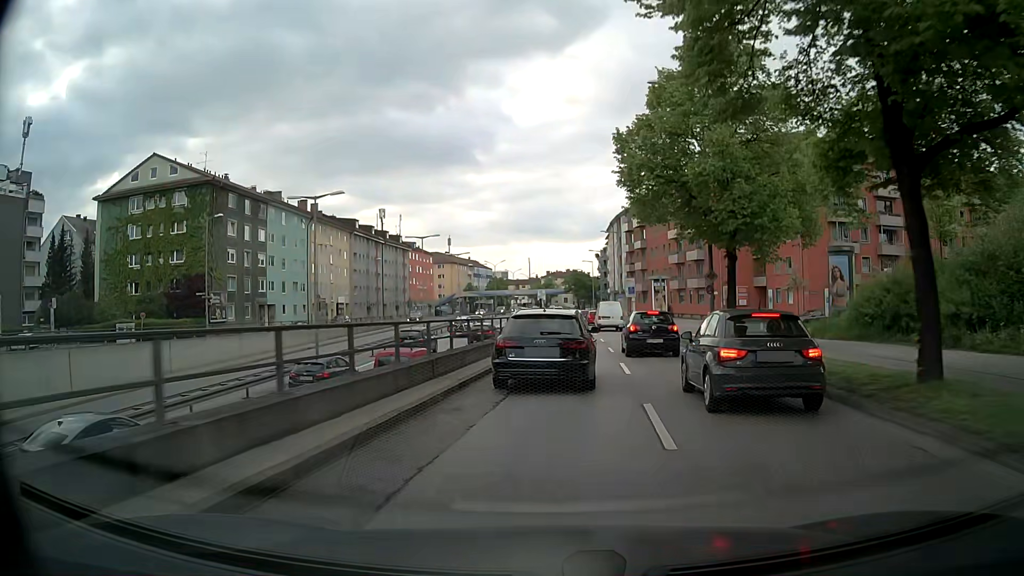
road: primary_link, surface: asphalt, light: Day
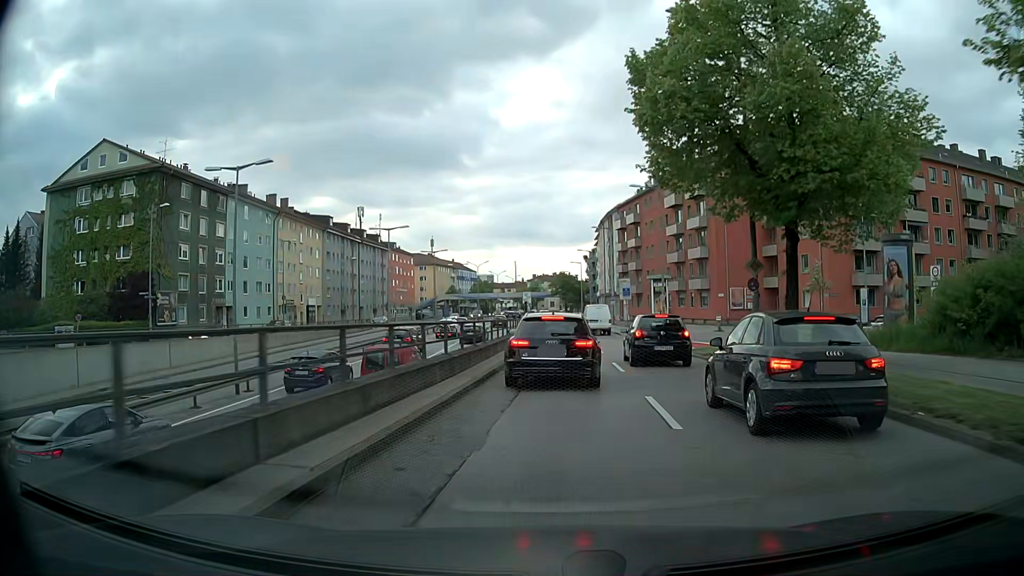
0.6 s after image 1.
(0.0, +7.4) m; +1°
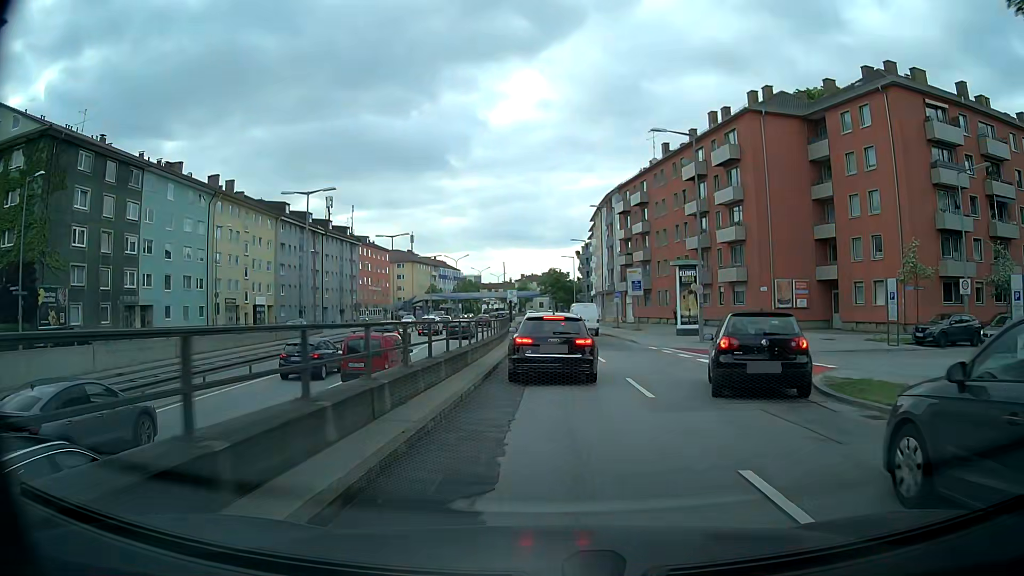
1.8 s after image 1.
(+0.1, +14.9) m; +1°
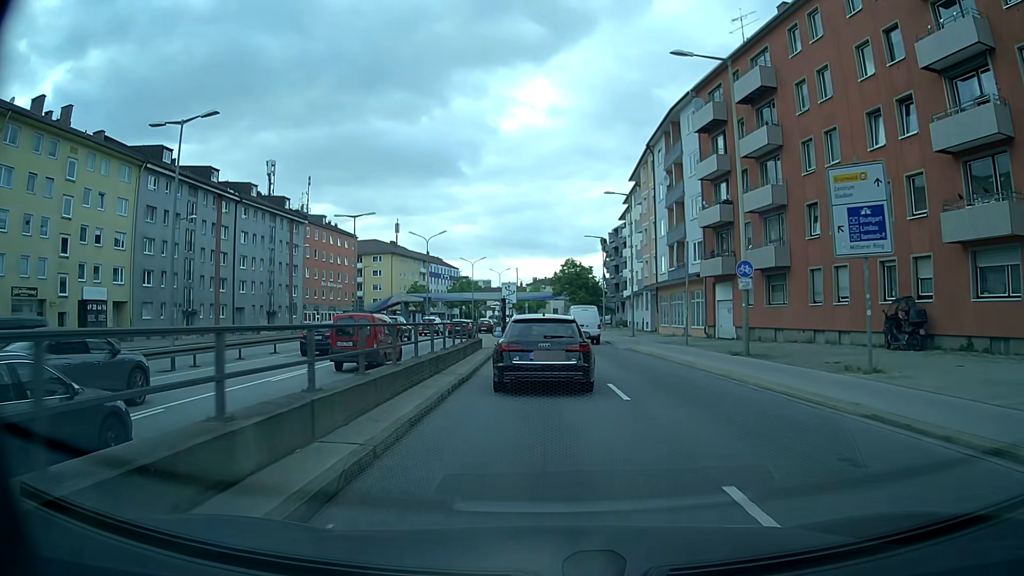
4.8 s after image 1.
(-0.2, +35.9) m; -1°
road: trunk_link
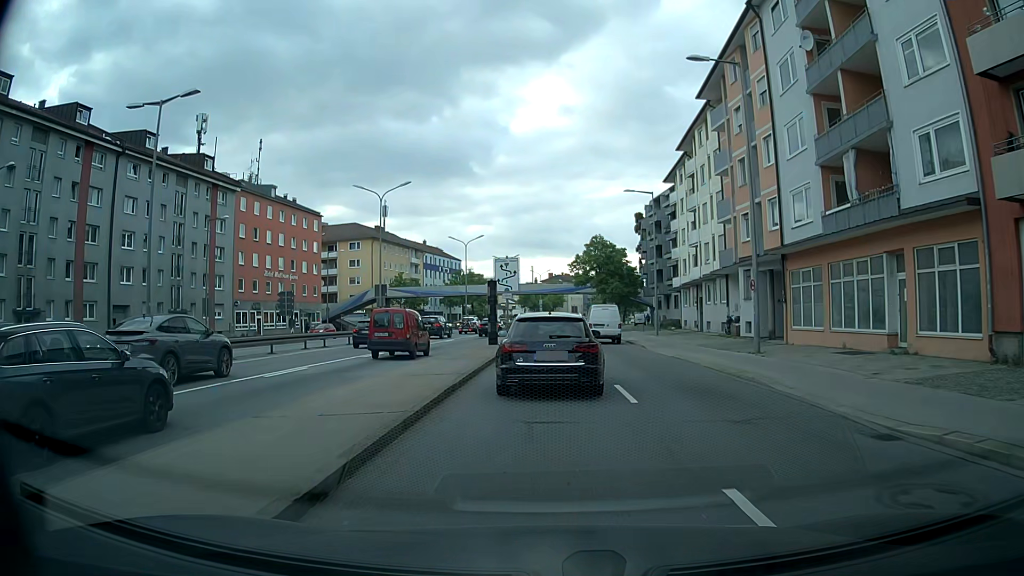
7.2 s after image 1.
(-0.3, +26.1) m; -1°
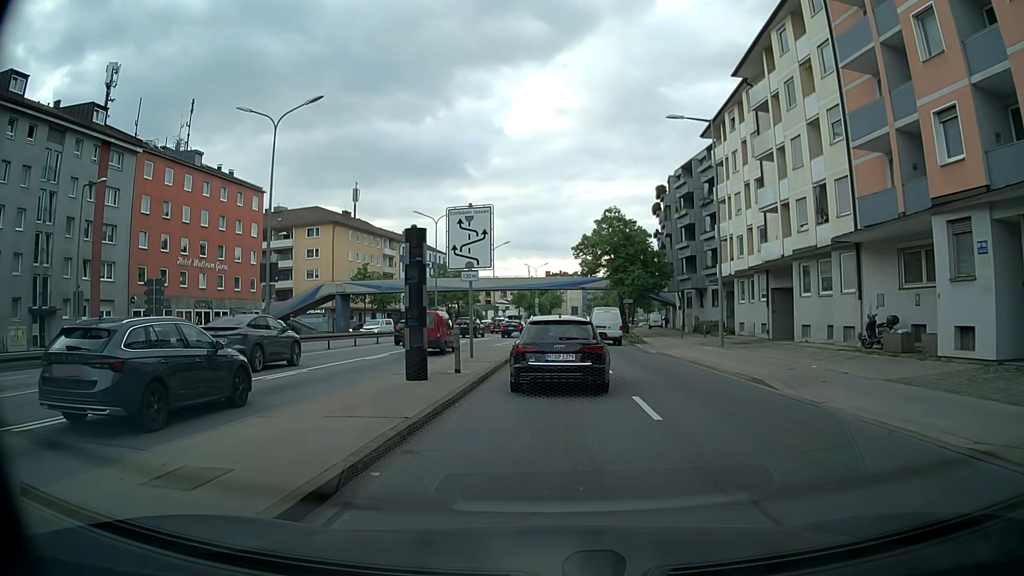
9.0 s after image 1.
(-0.1, +18.8) m; 0°
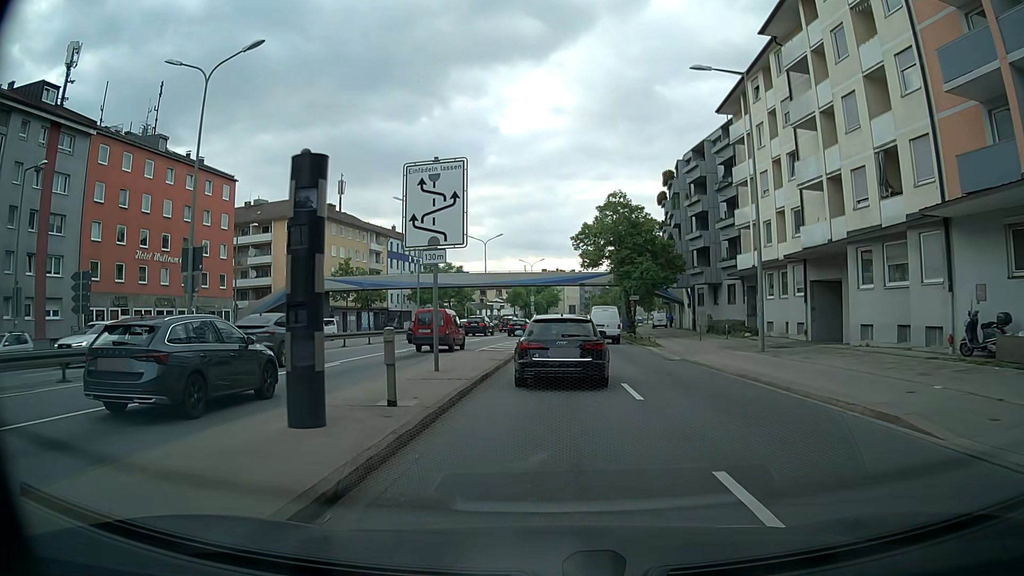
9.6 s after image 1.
(0.0, +6.3) m; 0°
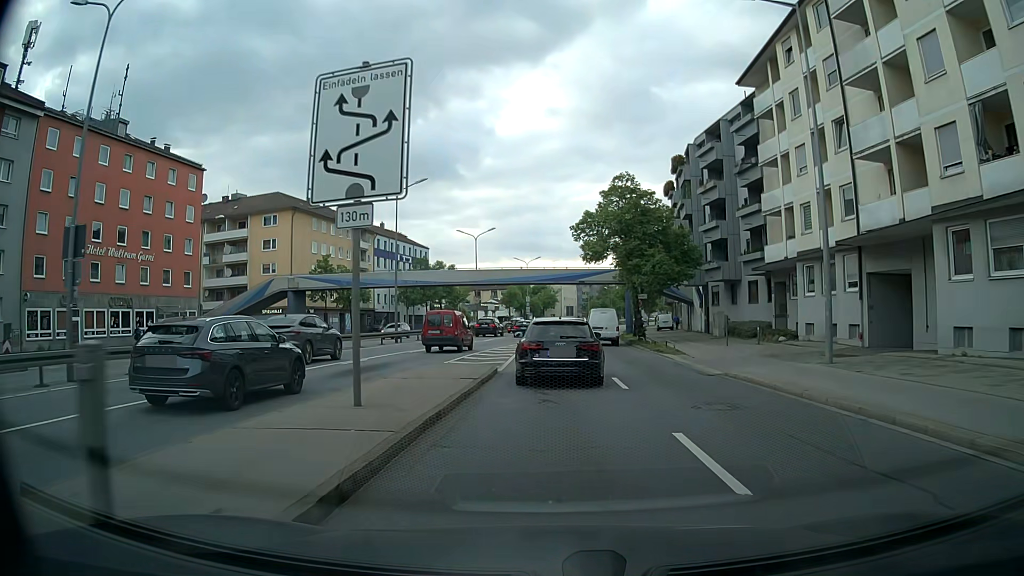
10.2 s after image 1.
(0.0, +6.4) m; 0°
(0, +10) (0, +20) (0, +30) (+1, +40) (+1, +50) (+2, +60) (+3, +70) (+4, +80) (+5, +90) (+6, +100) m
